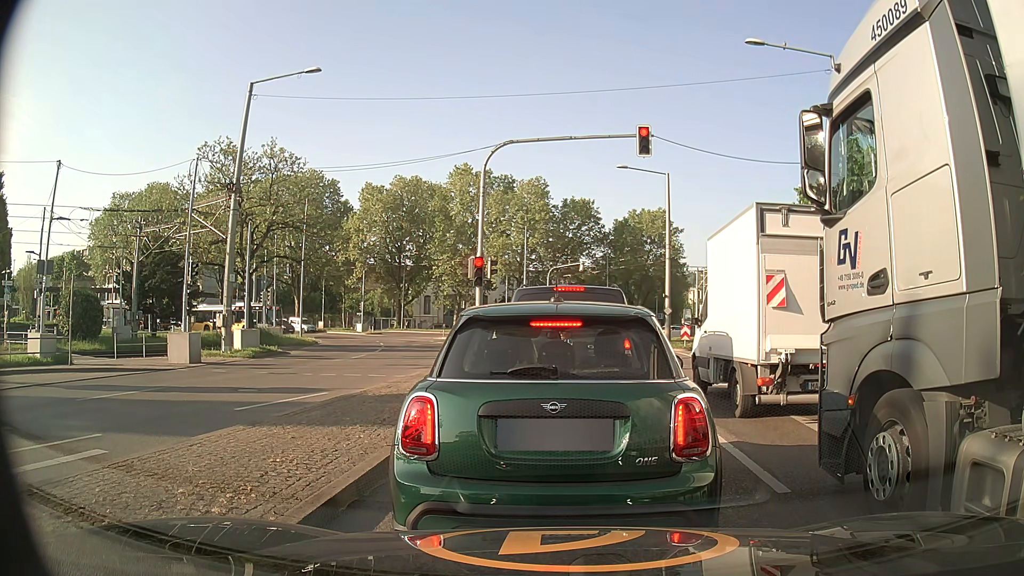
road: secondary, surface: asphalt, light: Day
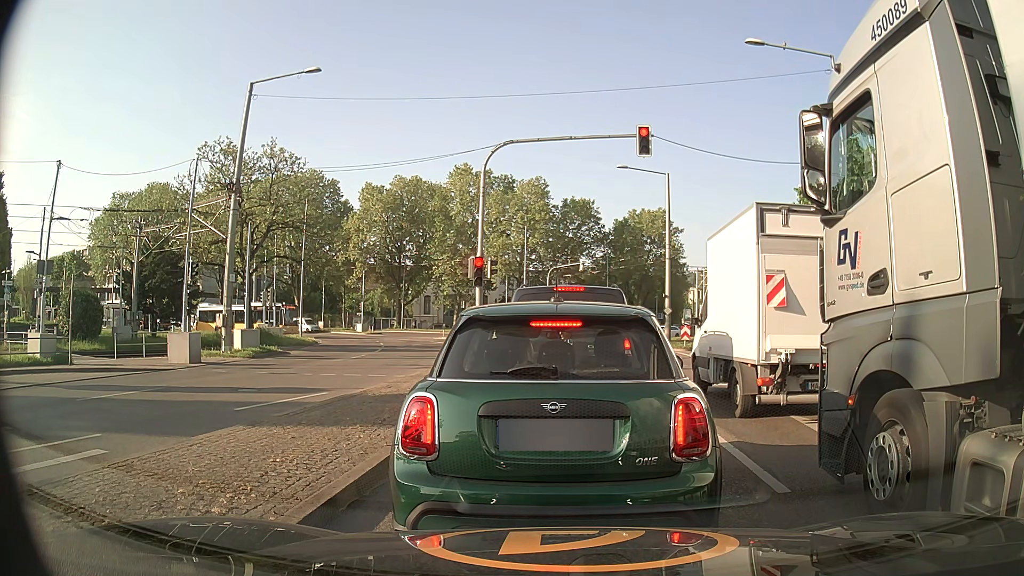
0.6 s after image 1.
(0.0, 0.0) m; 0°
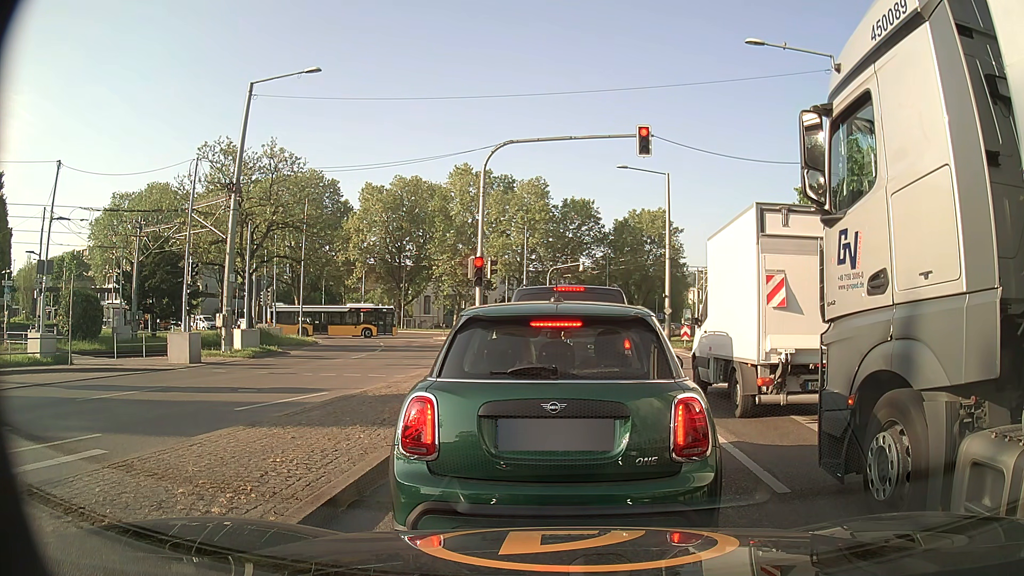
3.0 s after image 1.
(0.0, 0.0) m; 0°
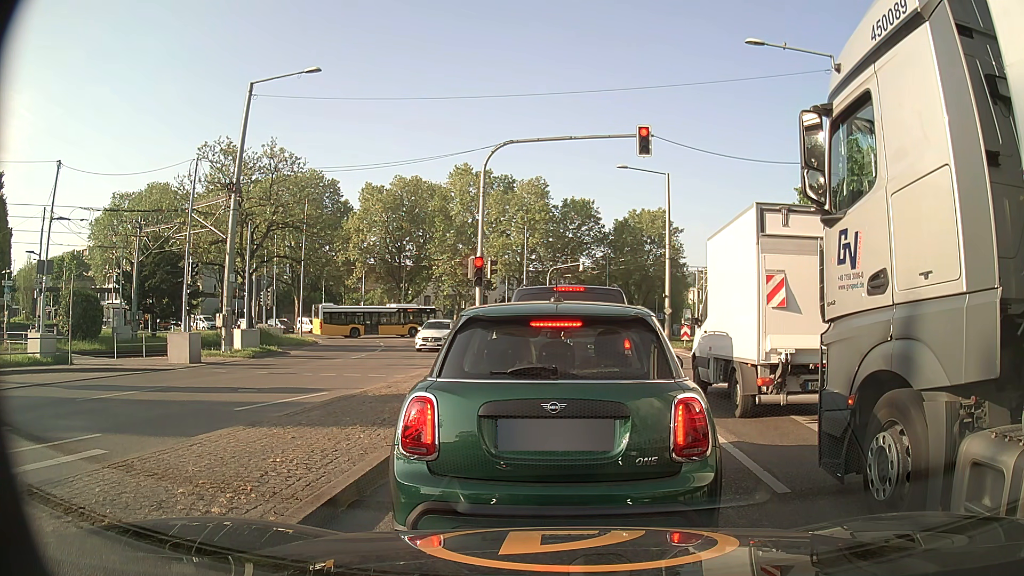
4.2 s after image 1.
(0.0, 0.0) m; 0°
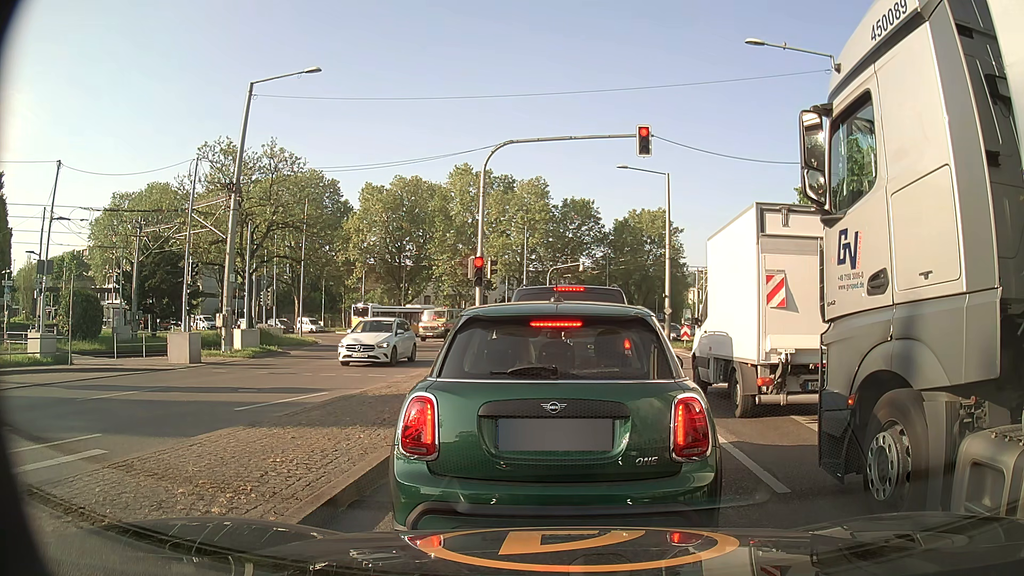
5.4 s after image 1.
(0.0, 0.0) m; 0°
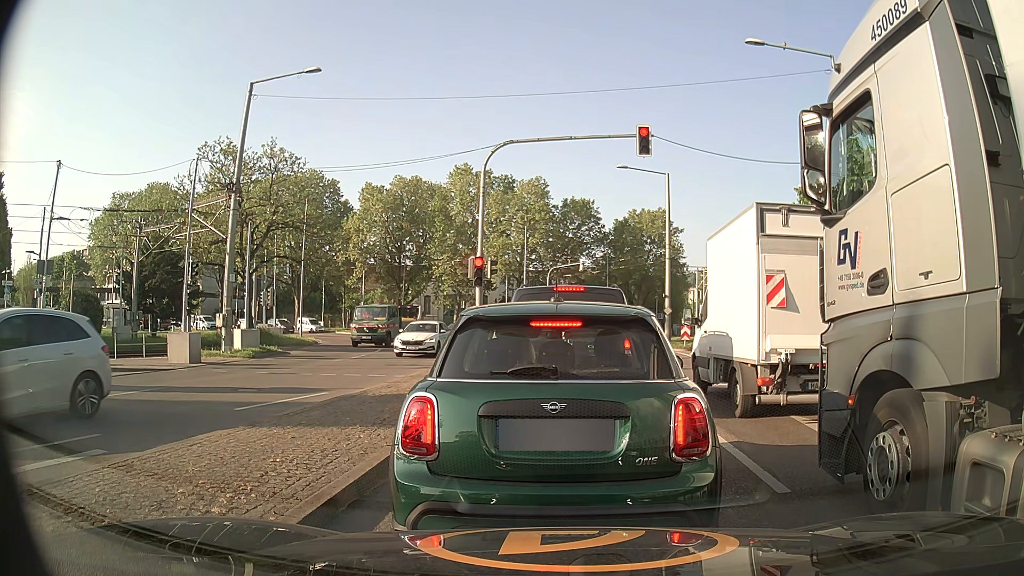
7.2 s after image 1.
(0.0, 0.0) m; 0°
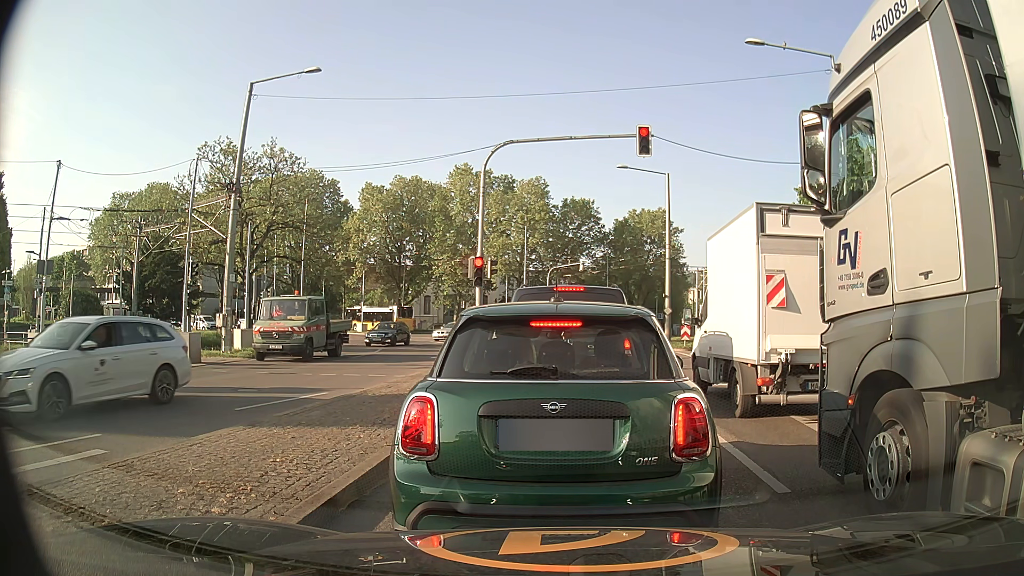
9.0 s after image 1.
(0.0, 0.0) m; 0°
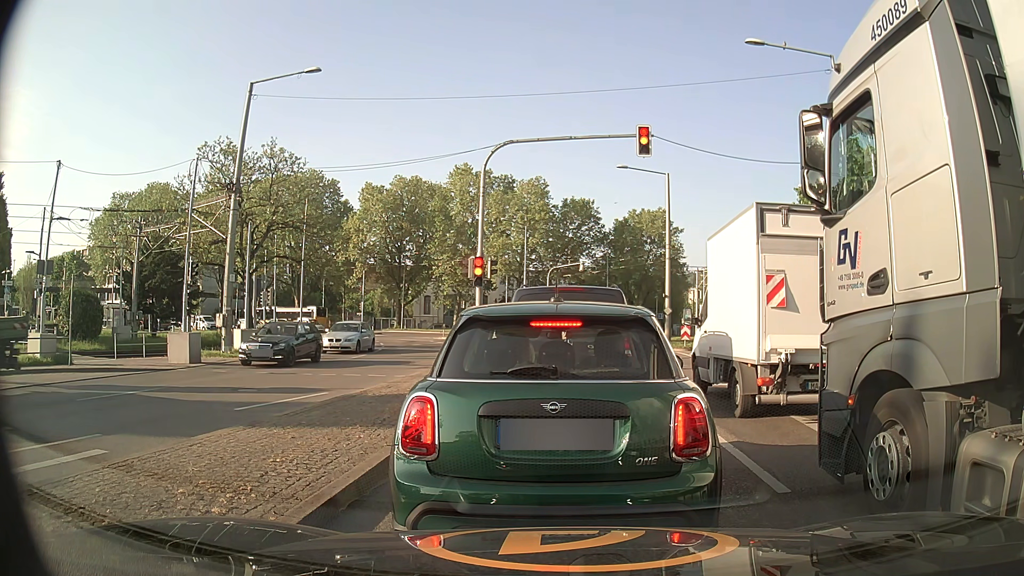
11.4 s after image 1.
(0.0, 0.0) m; 0°
(0, +10) (+1, +20) (+2, +30) (+2, +40) (0, +50) (-3, +59) (-8, +68) (-15, +75) (-22, +82) (-31, +87) m
